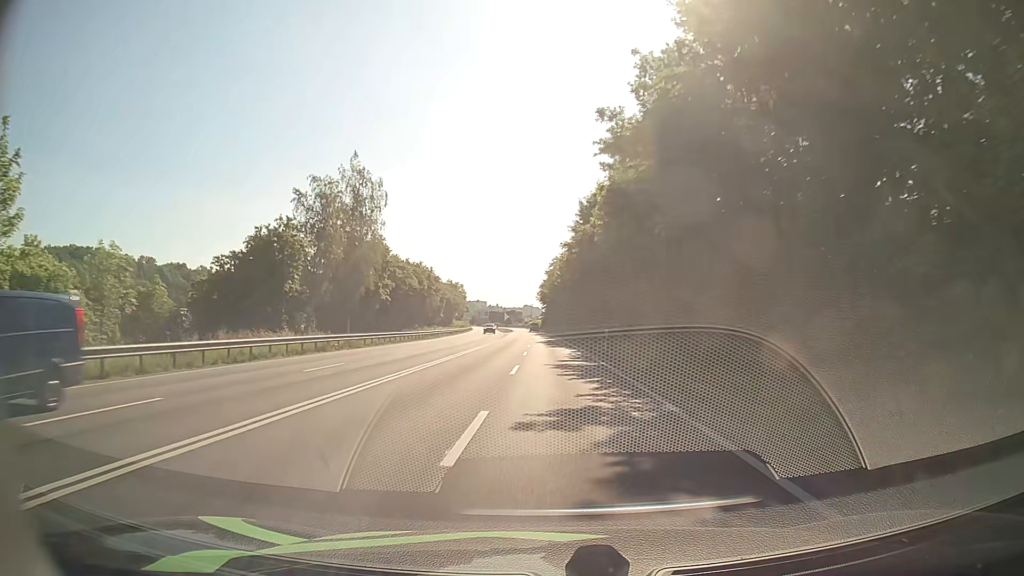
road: primary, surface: asphalt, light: Day
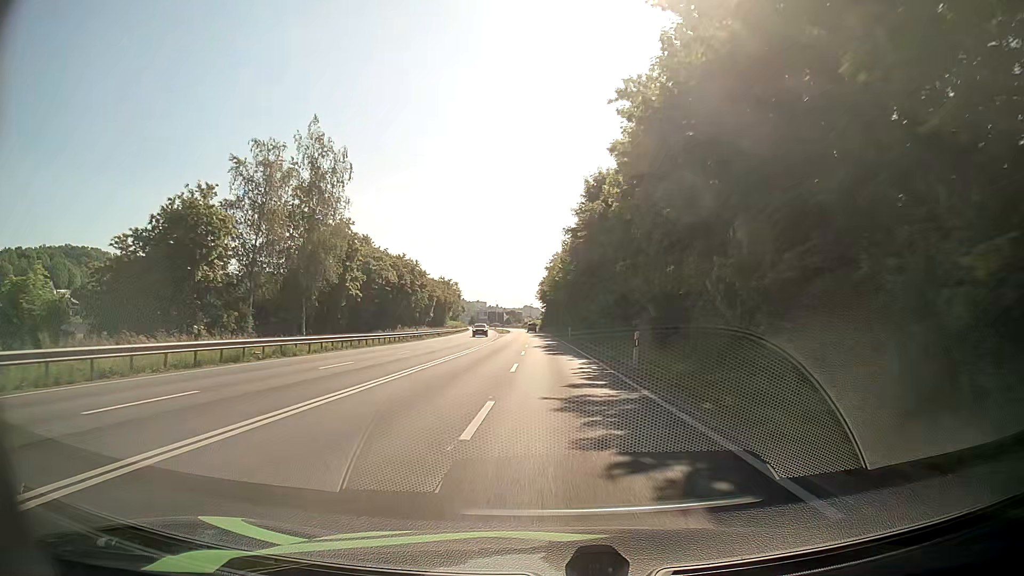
(0.0, +10.6) m; 0°
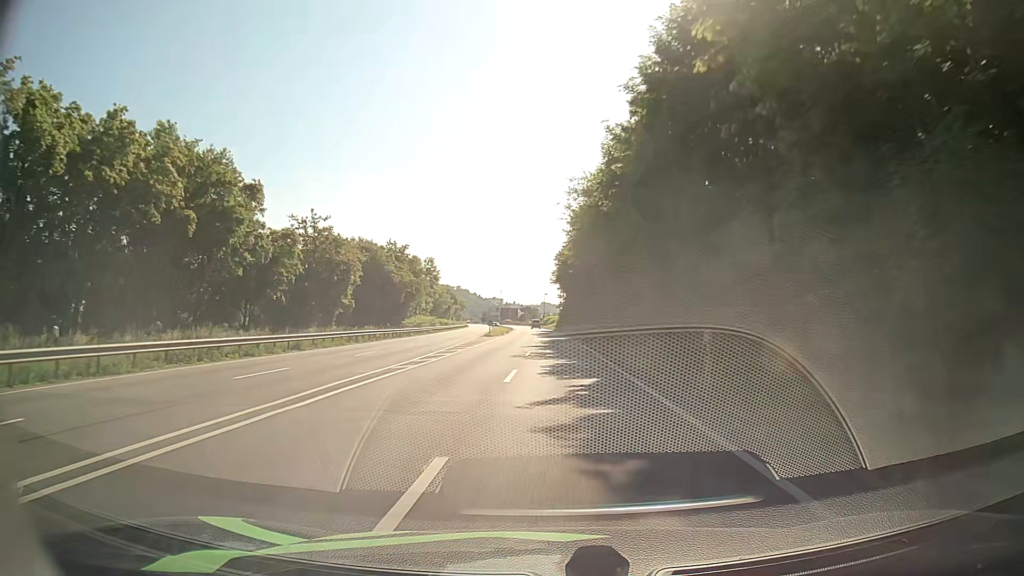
(-0.4, +53.6) m; -2°
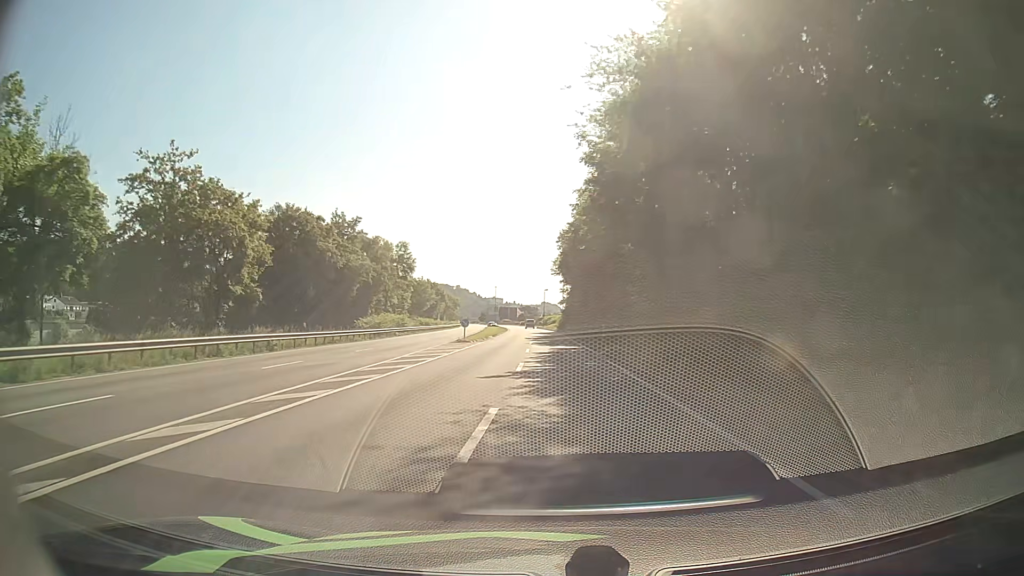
(+0.1, +20.7) m; 0°
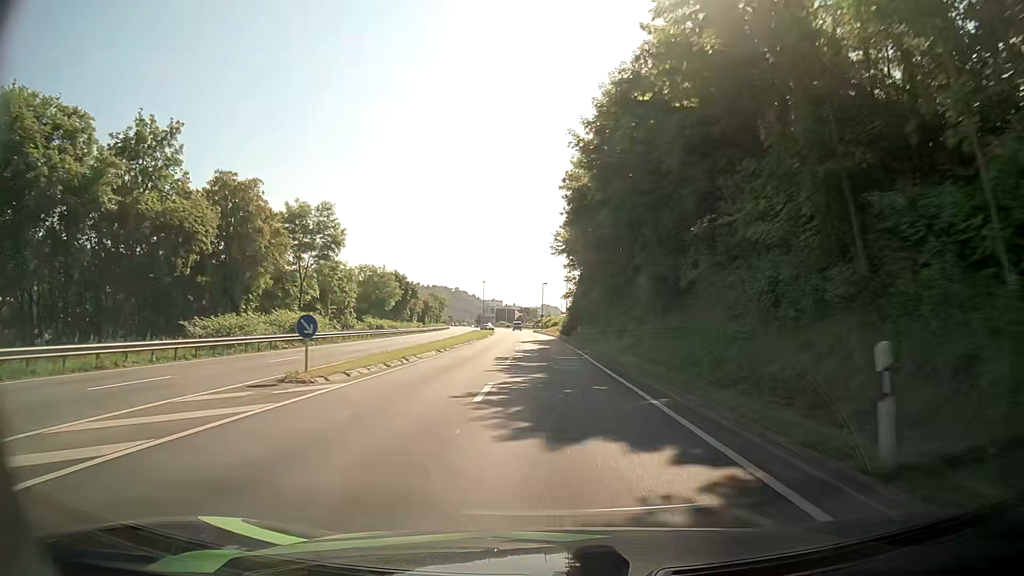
(+0.1, +30.8) m; 0°
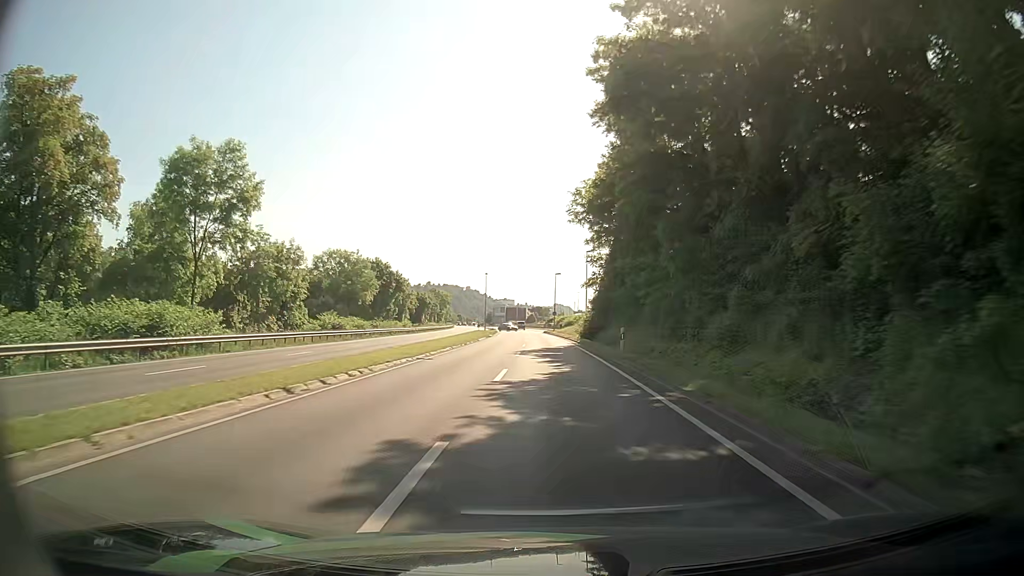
(-0.4, +20.5) m; -2°
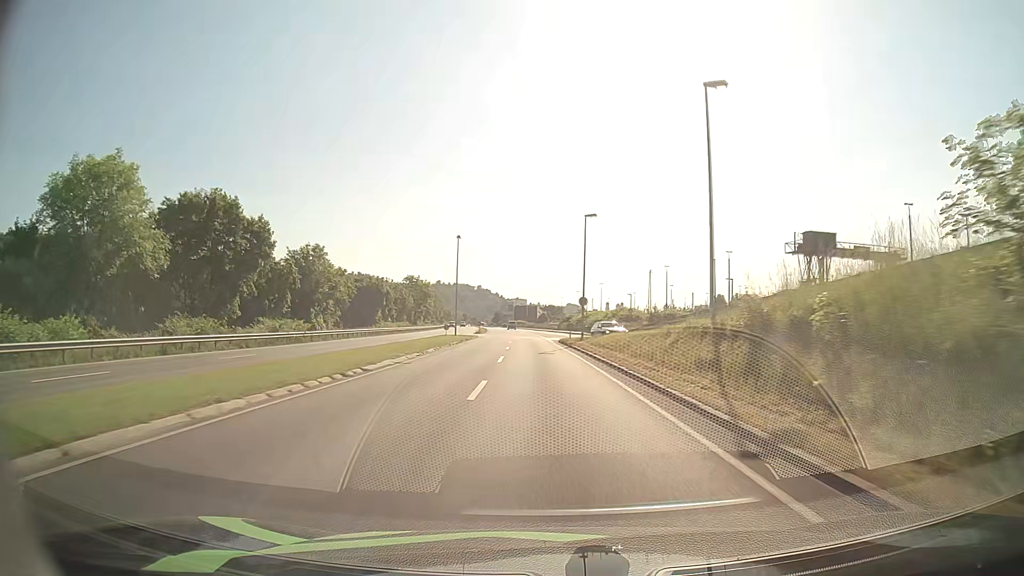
(+0.4, +51.5) m; 0°
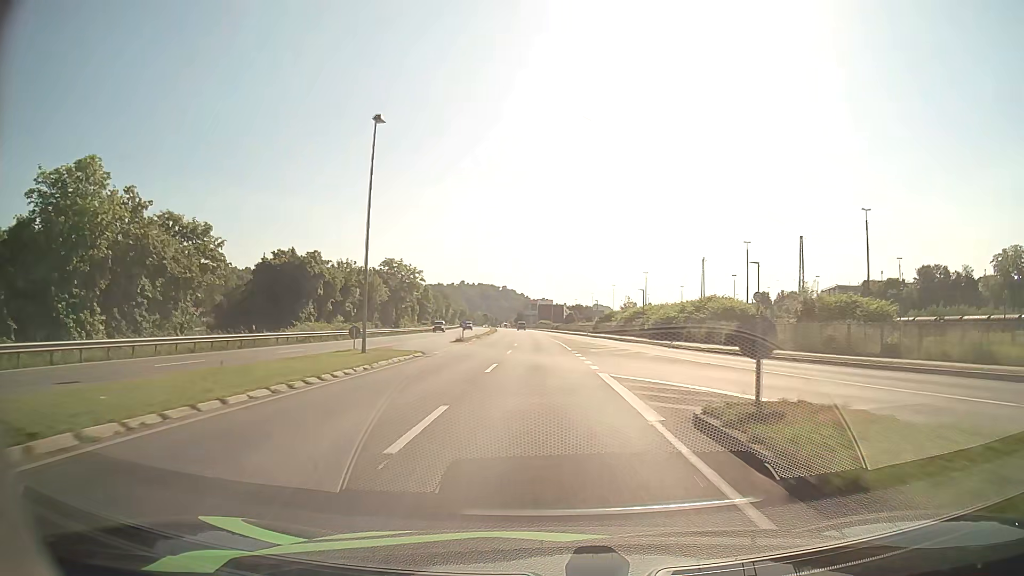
(-0.8, +41.3) m; -2°
(0, +10) (0, +20) (0, +30) (-1, +40) (-1, +50) (-1, +60) (-2, +70) (-2, +80) (-3, +90) (-3, +100) m
